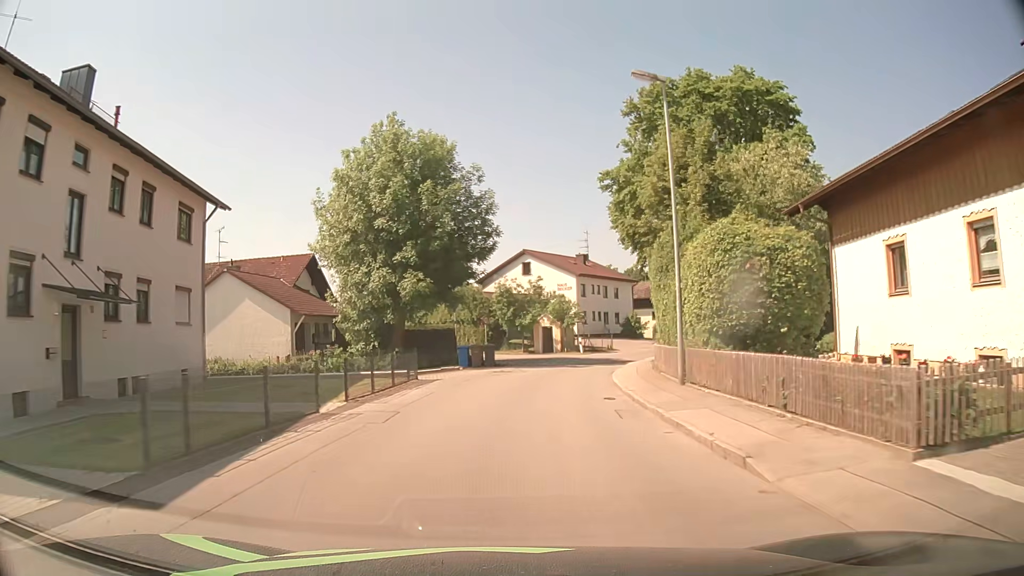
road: tertiary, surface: asphalt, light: Day
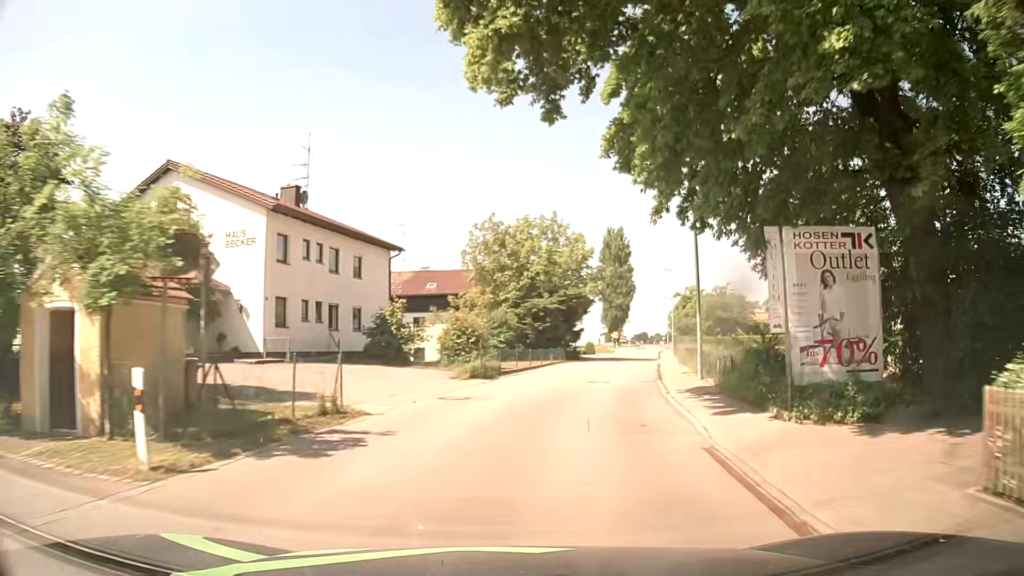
(+5.3, +37.5) m; +22°
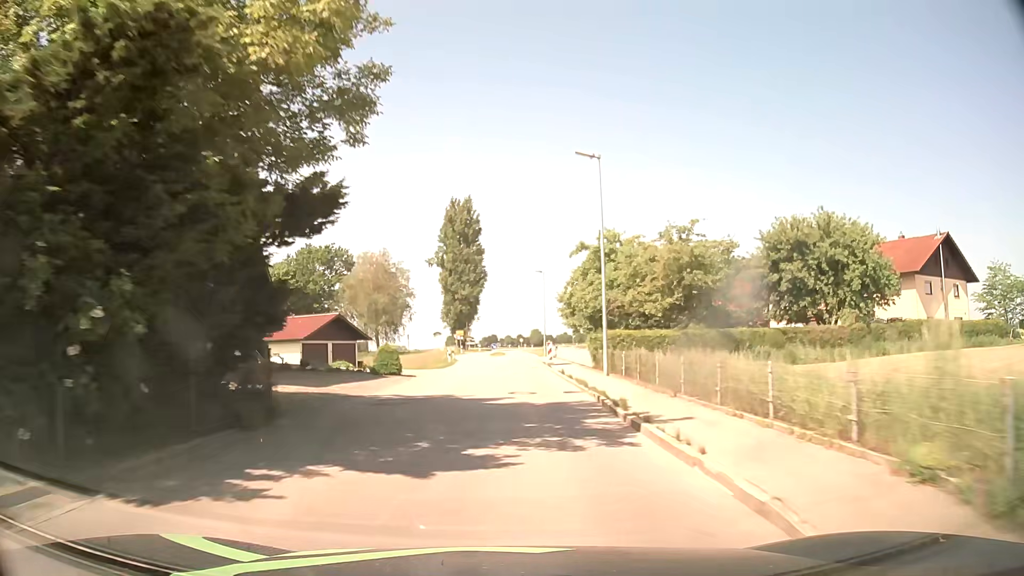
(+7.0, +40.0) m; +14°
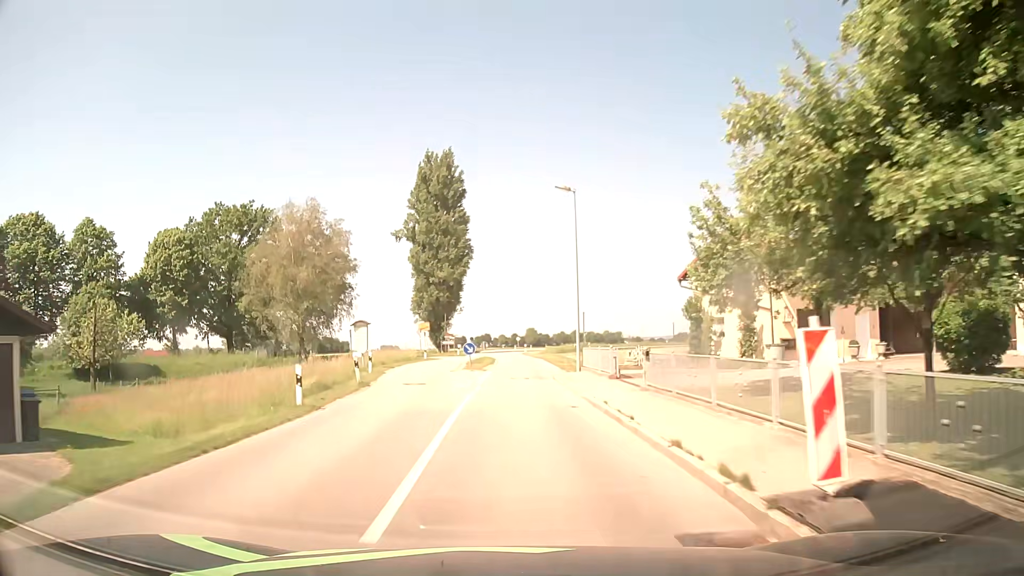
(+0.2, +34.3) m; 0°
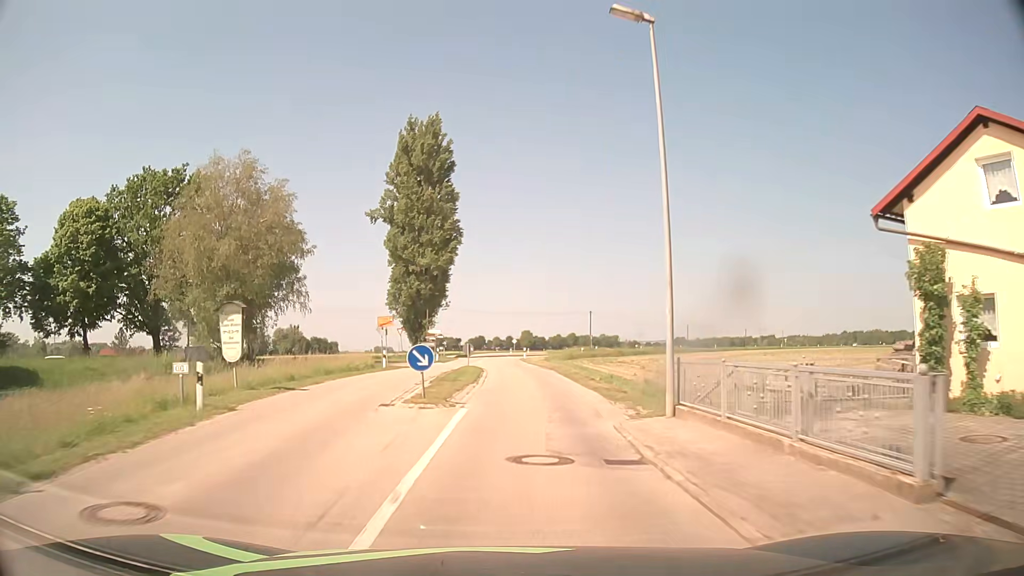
(0.0, +16.8) m; 0°
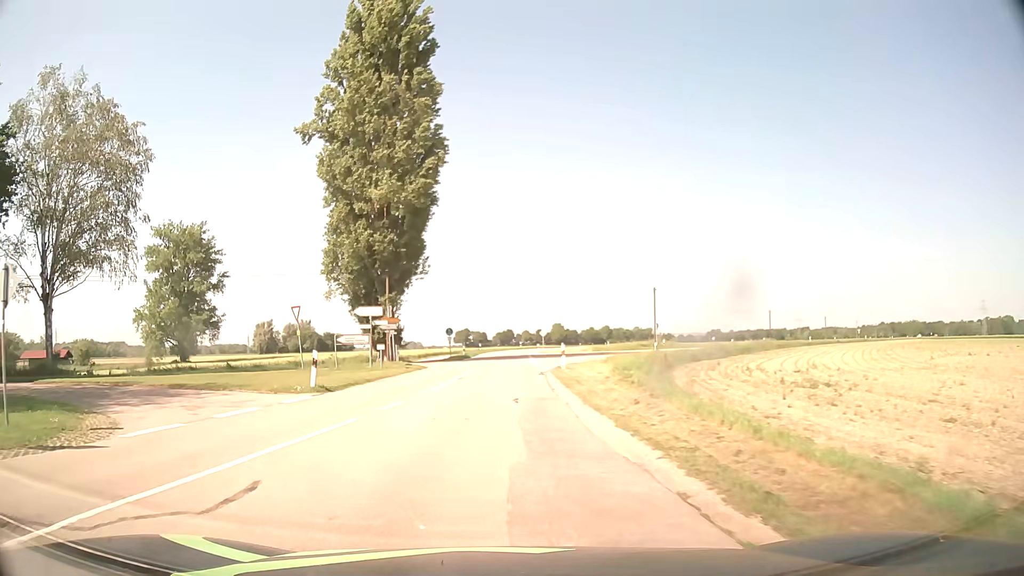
(+0.8, +34.5) m; -2°
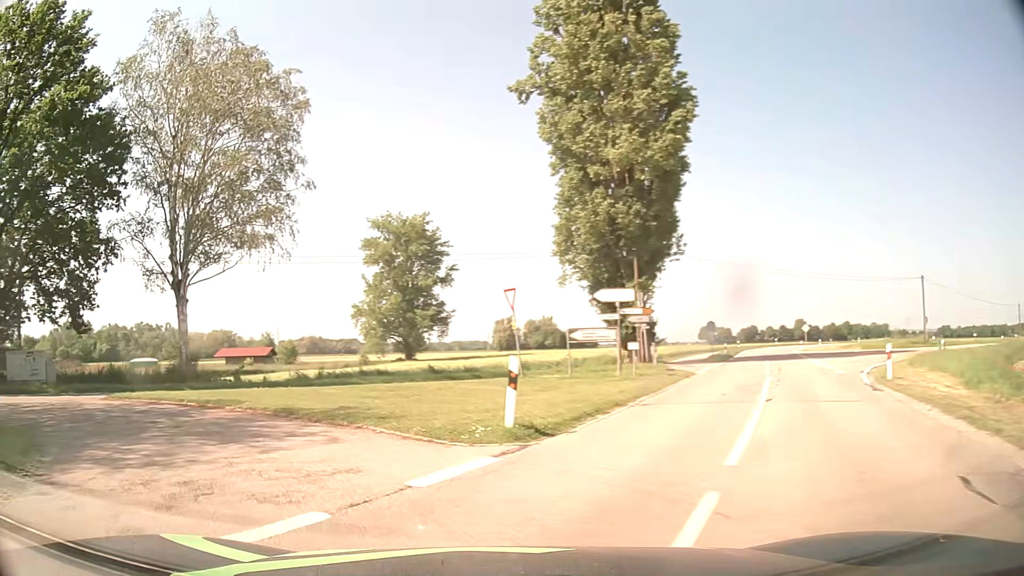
(-1.3, +8.9) m; -20°
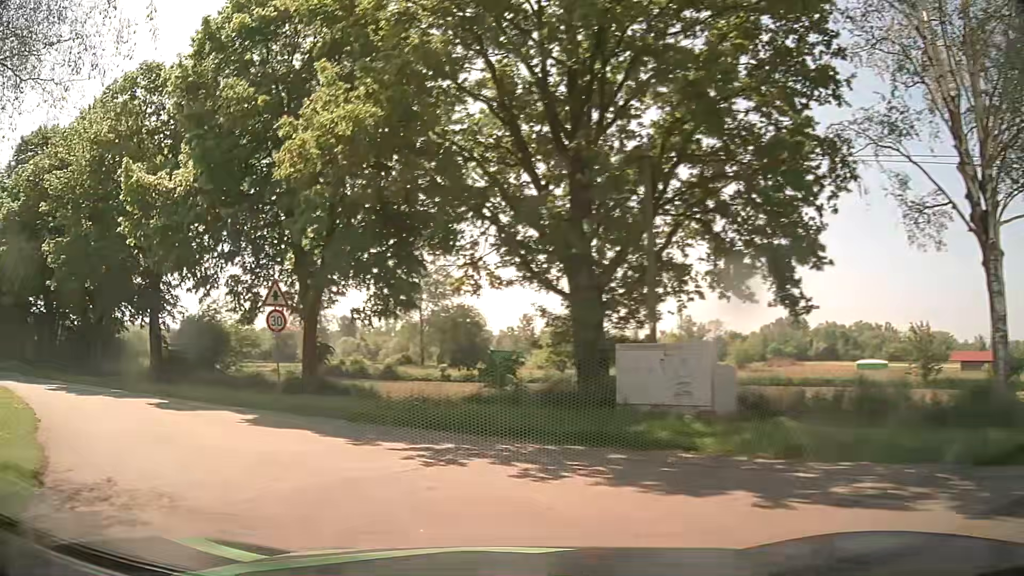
(-8.1, +13.4) m; -62°
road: unclassified
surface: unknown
